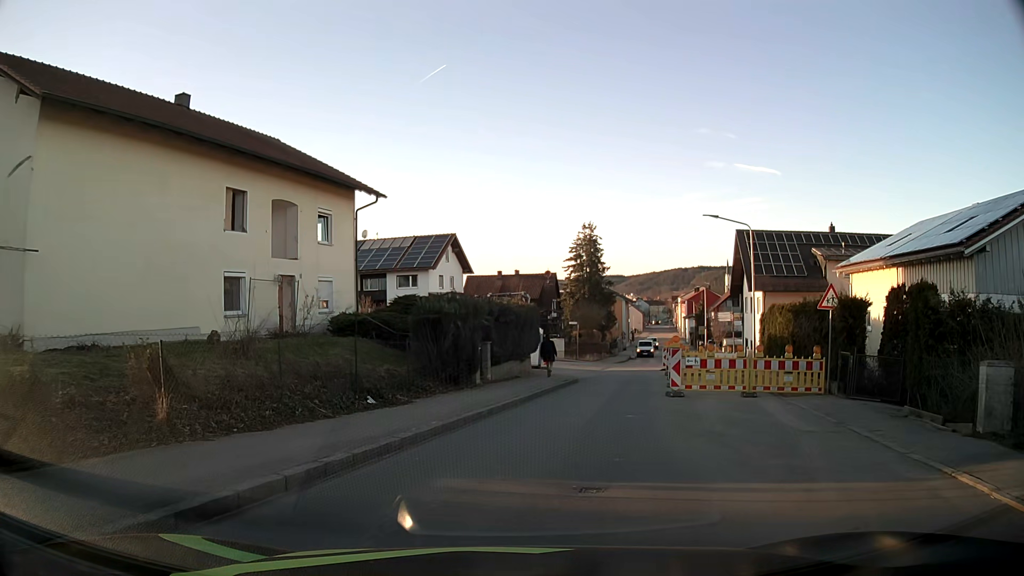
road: tertiary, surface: asphalt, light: Day
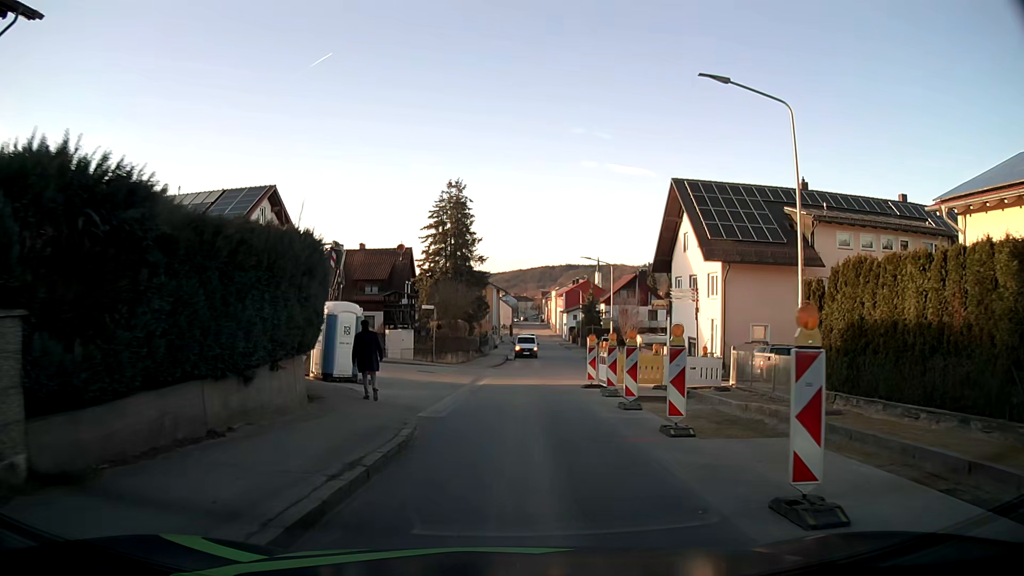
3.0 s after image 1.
(+1.7, +18.3) m; +11°
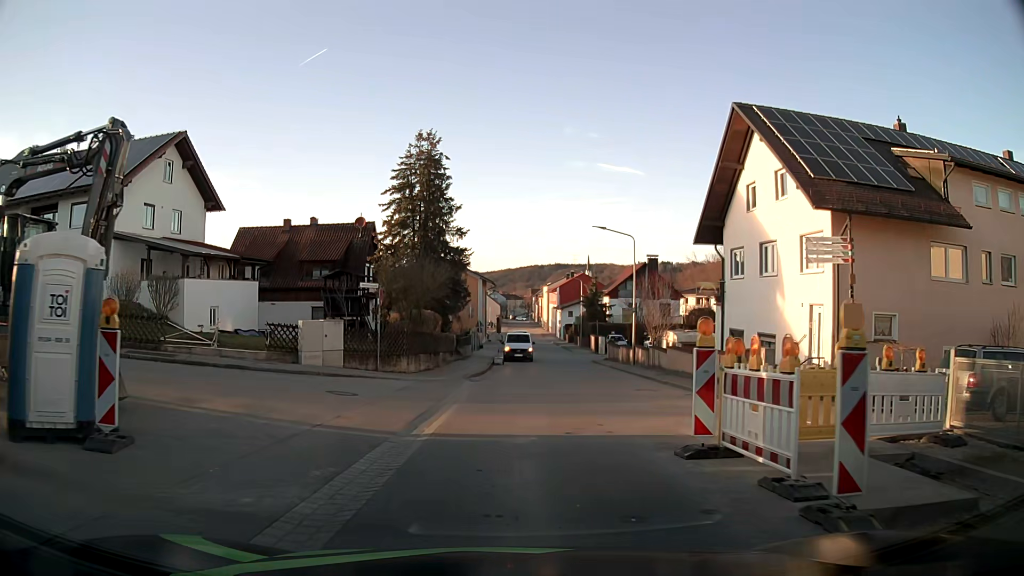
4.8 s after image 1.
(+0.2, +13.2) m; +1°
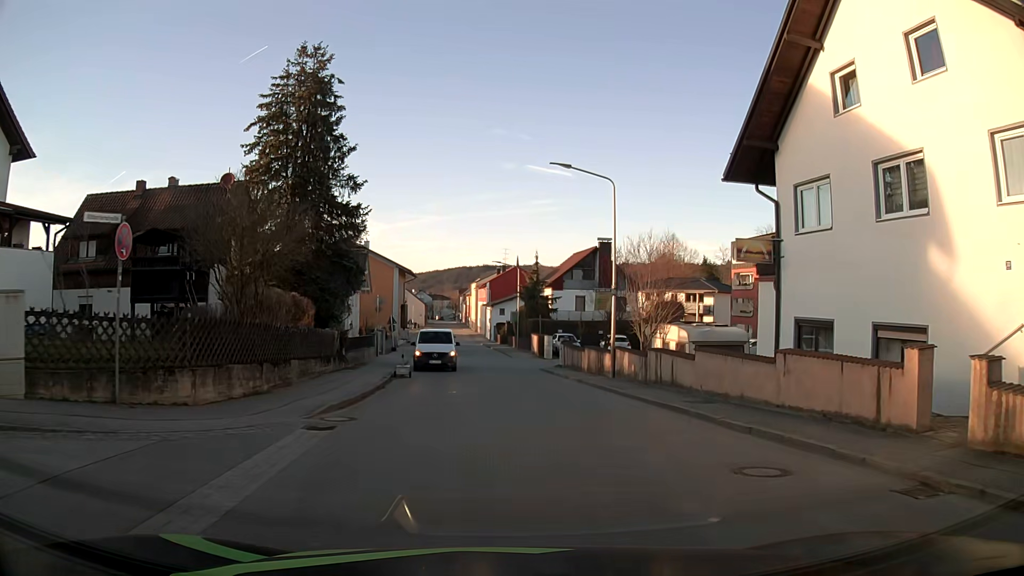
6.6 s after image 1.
(+0.5, +13.6) m; +6°
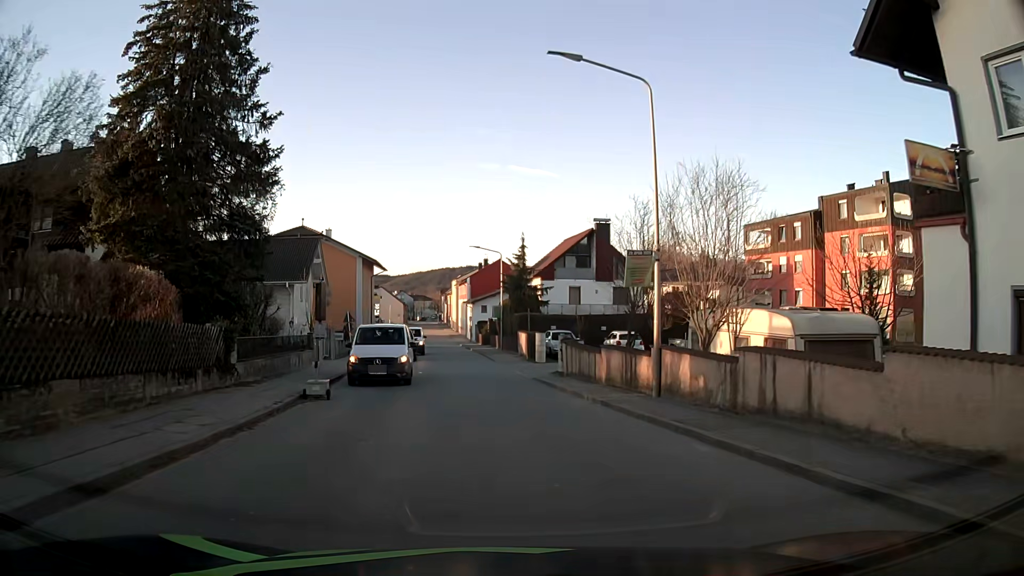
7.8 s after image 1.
(+0.2, +9.7) m; +1°
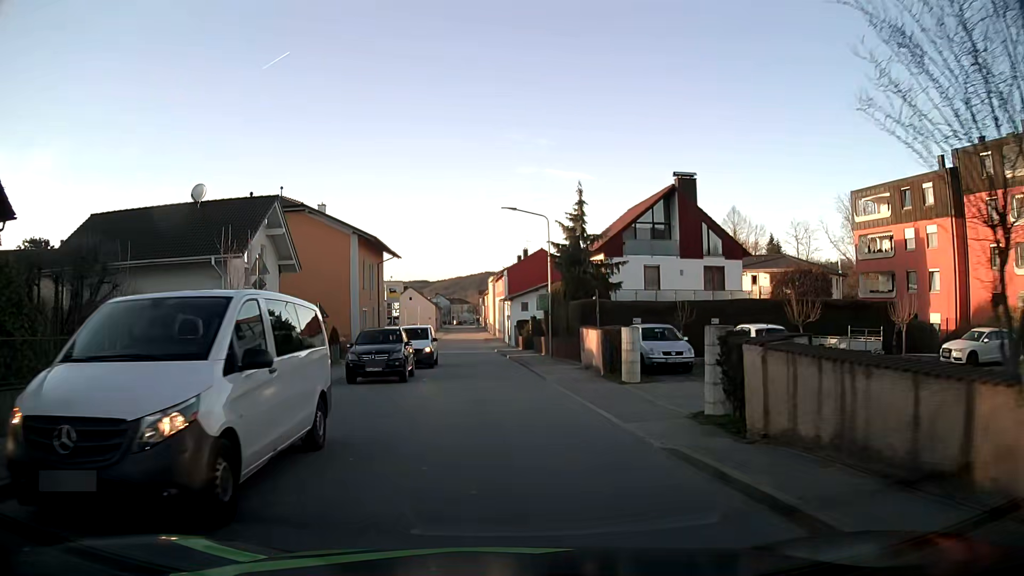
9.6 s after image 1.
(-0.2, +15.8) m; -2°
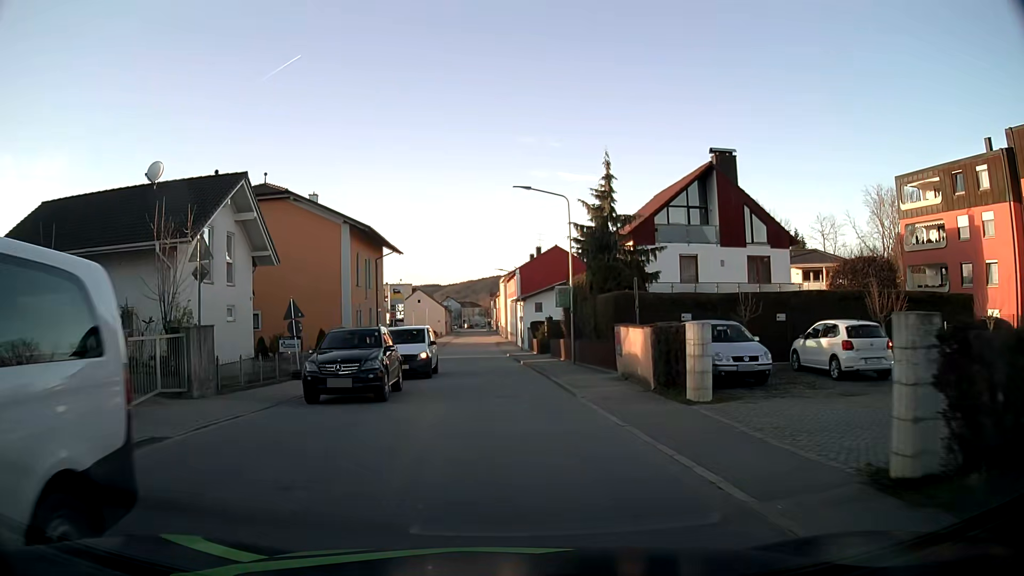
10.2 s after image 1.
(-0.1, +5.5) m; -1°
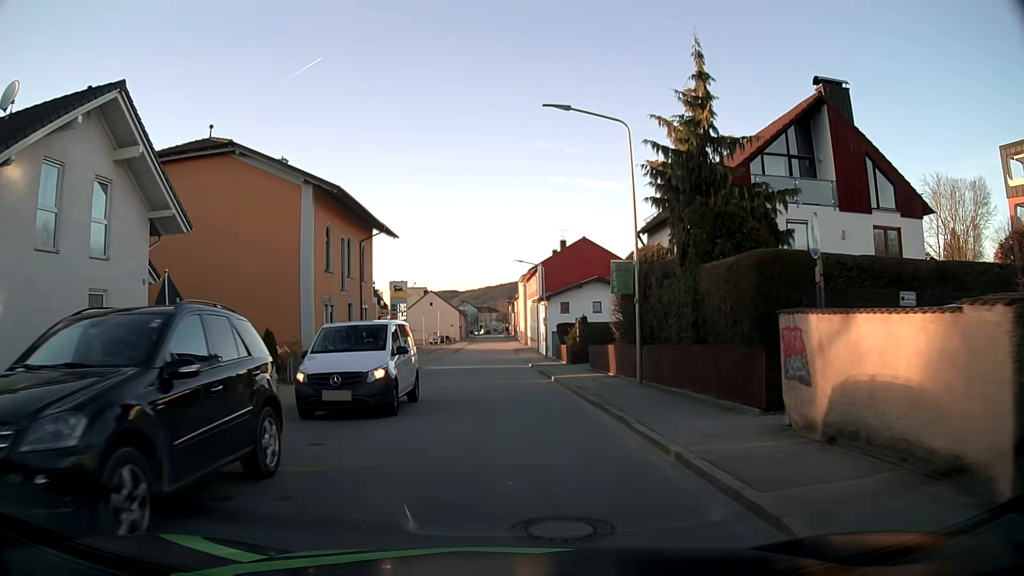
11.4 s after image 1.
(-0.2, +11.0) m; -2°
(0, +10) (0, +20) (0, +30) (-1, +40) (-1, +50) (-1, +60) (-1, +70) (-1, +80) (-1, +90) (-1, +100) m
